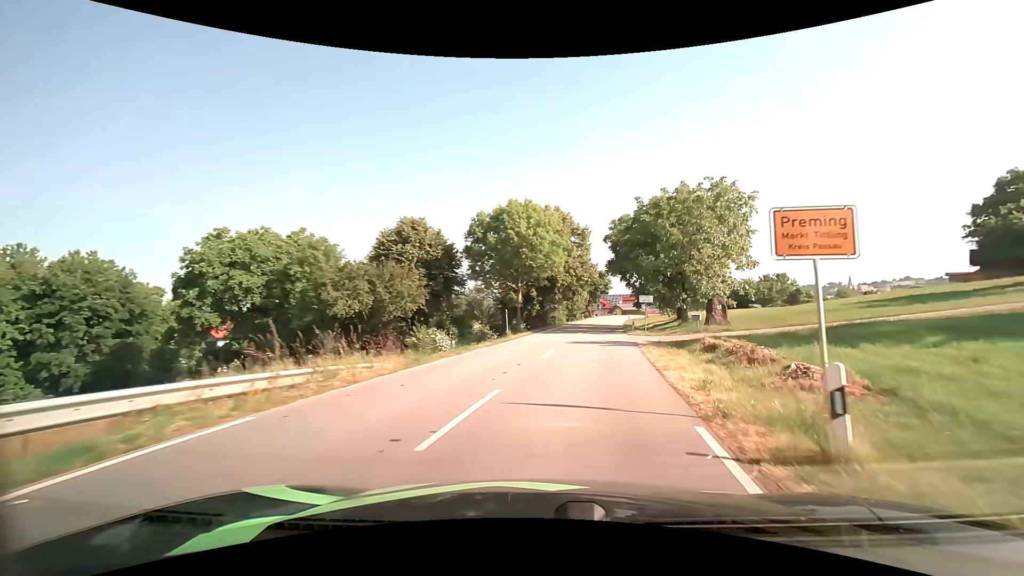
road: tertiary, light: Day
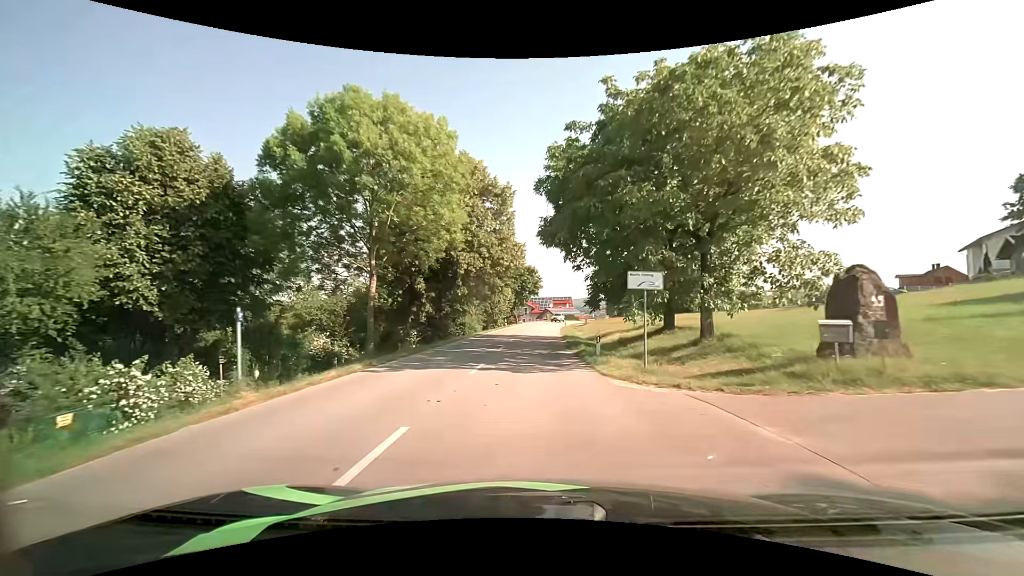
(+2.6, +21.1) m; +9°
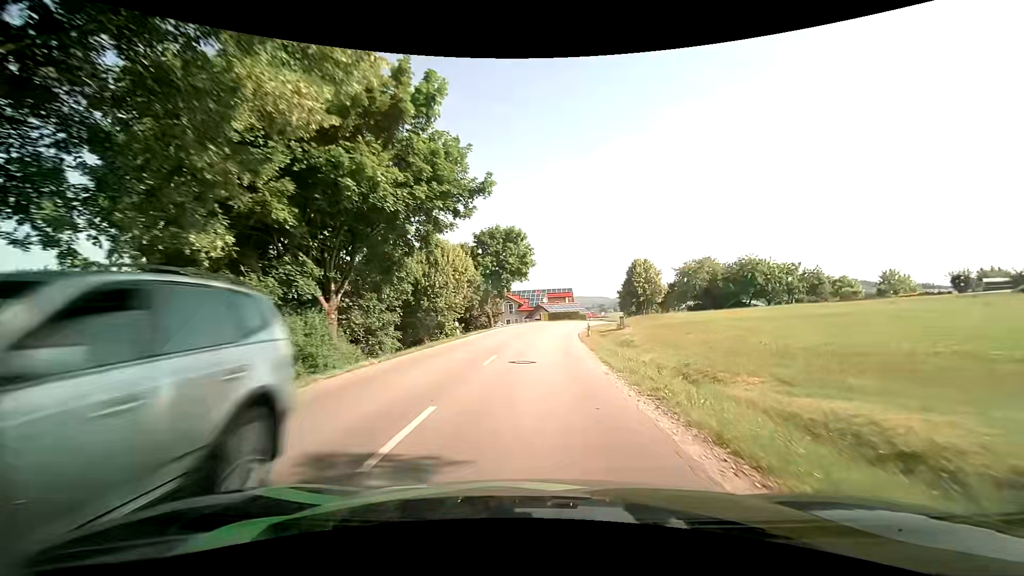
(-0.1, +35.0) m; +1°
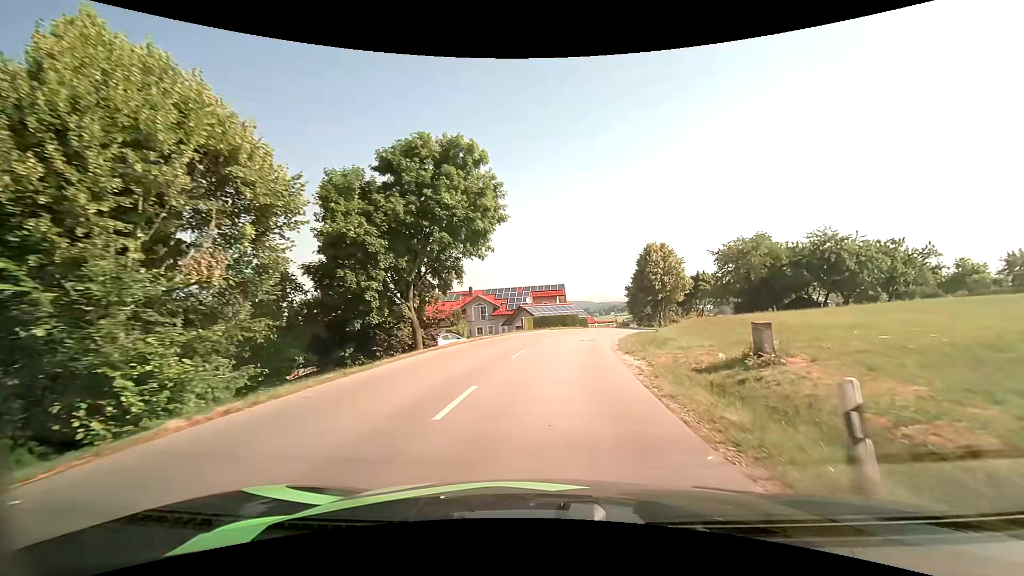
(+0.6, +24.9) m; +2°
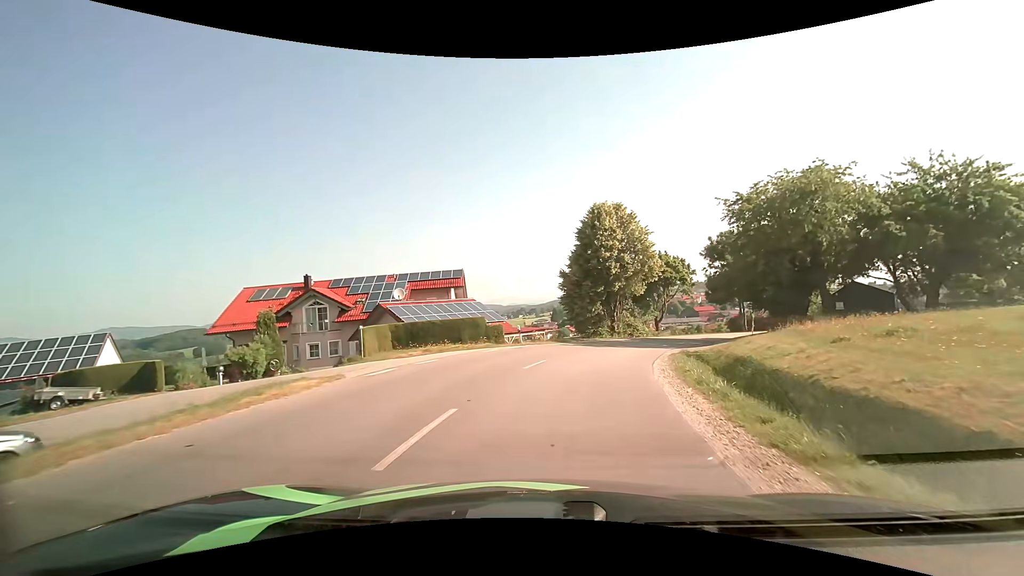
(+2.2, +28.7) m; +10°
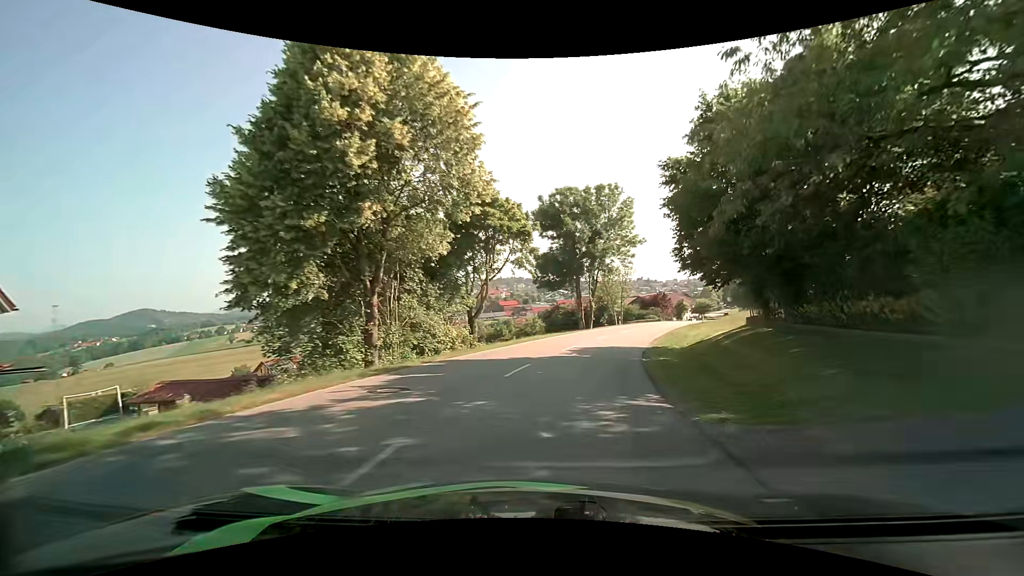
(+5.2, +27.7) m; +22°
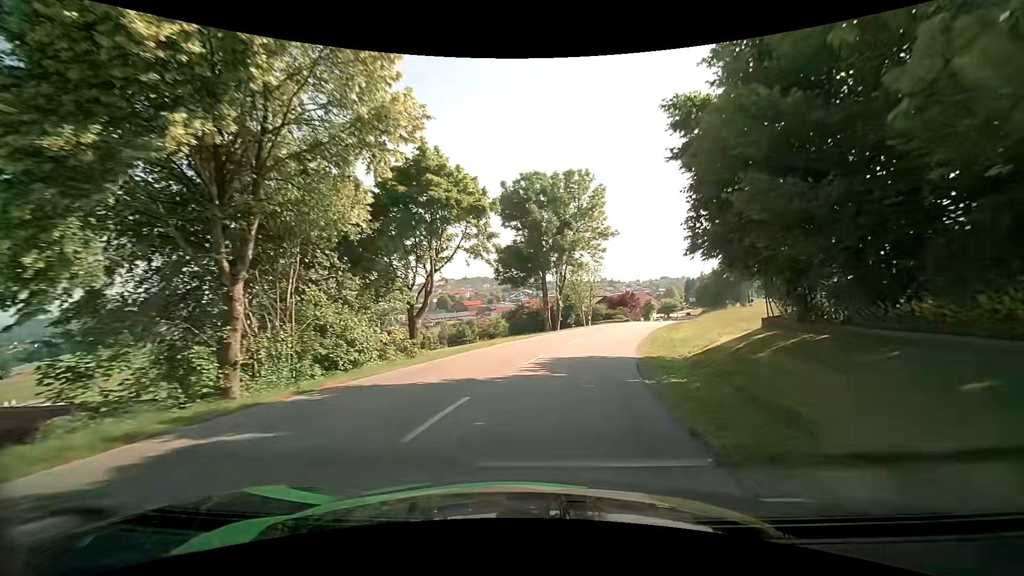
(+0.2, +5.9) m; +4°
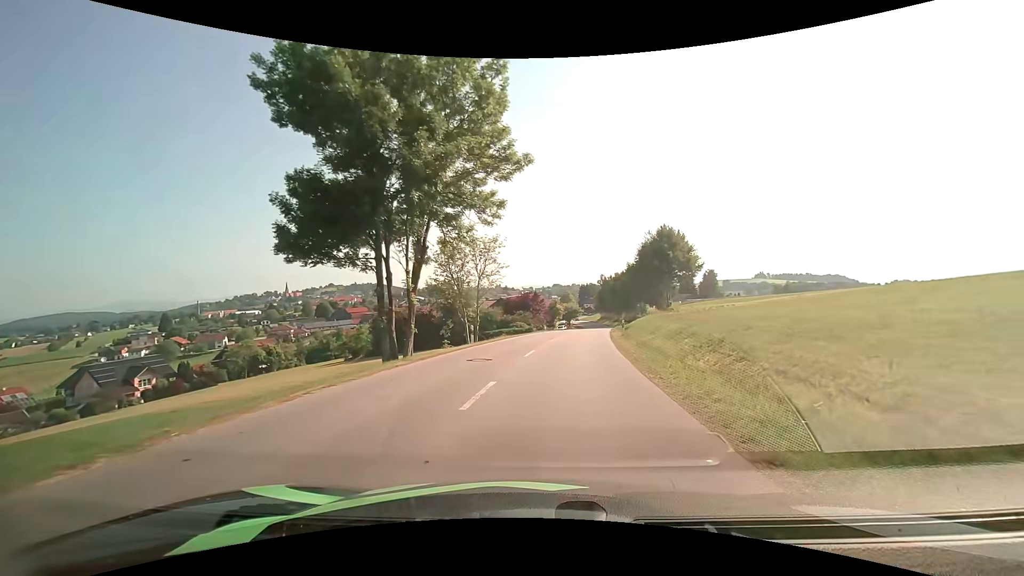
(+2.9, +25.0) m; +13°
(0, +10) (+1, +20) (+2, +30) (+4, +40) (+5, +50) (+6, +60) (+8, +69) (+9, +79) (+11, +89) (+12, +99) m
